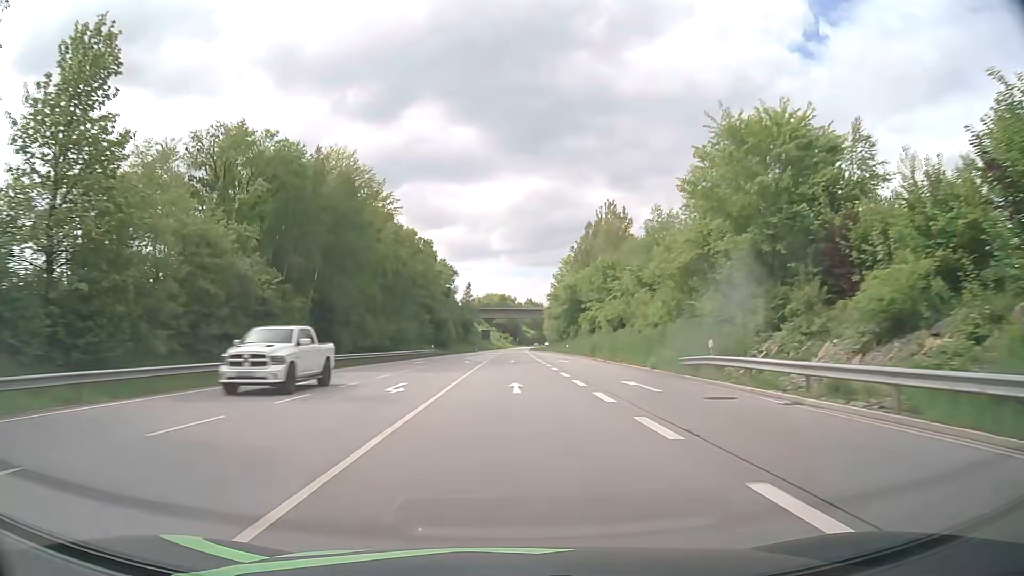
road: primary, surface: asphalt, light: Day
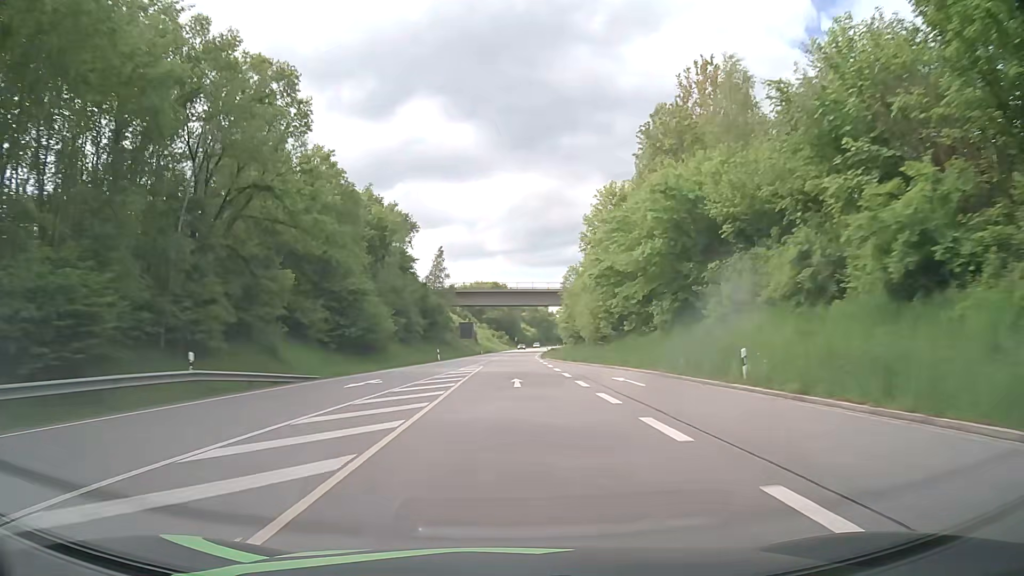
(+0.5, +60.6) m; +1°
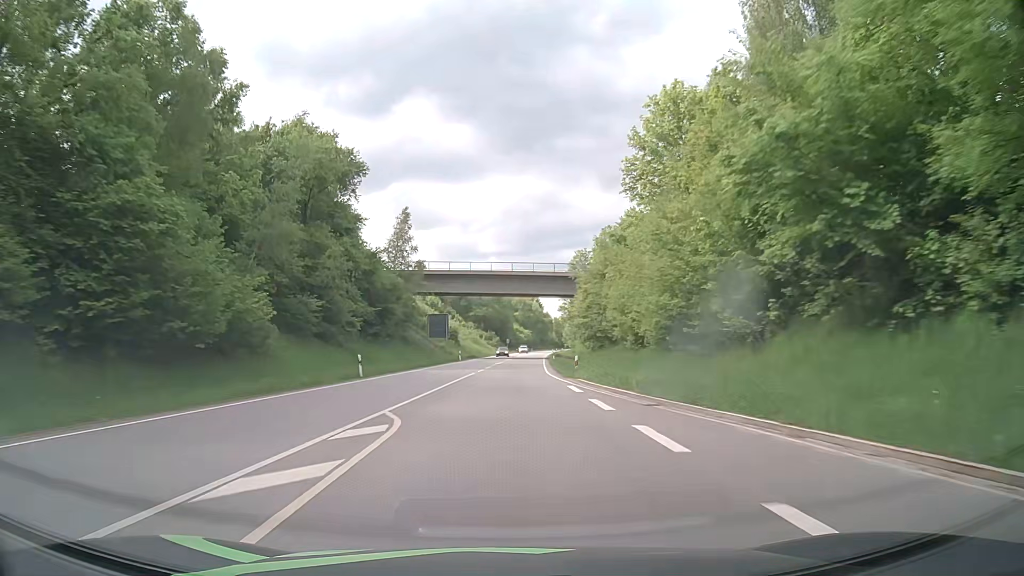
(+0.2, +30.5) m; +1°
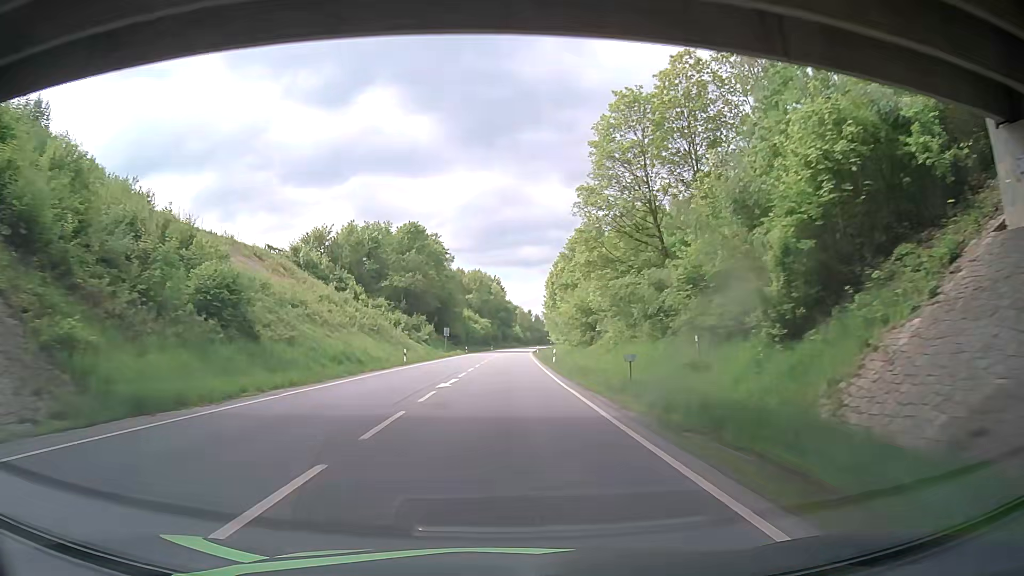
(+2.5, +76.2) m; +4°
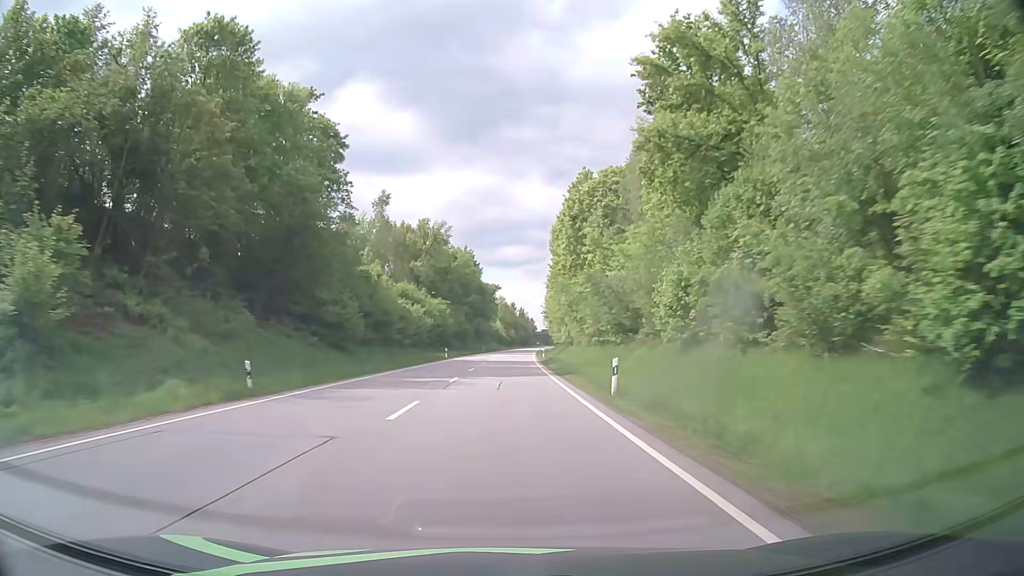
(+1.0, +76.2) m; +2°
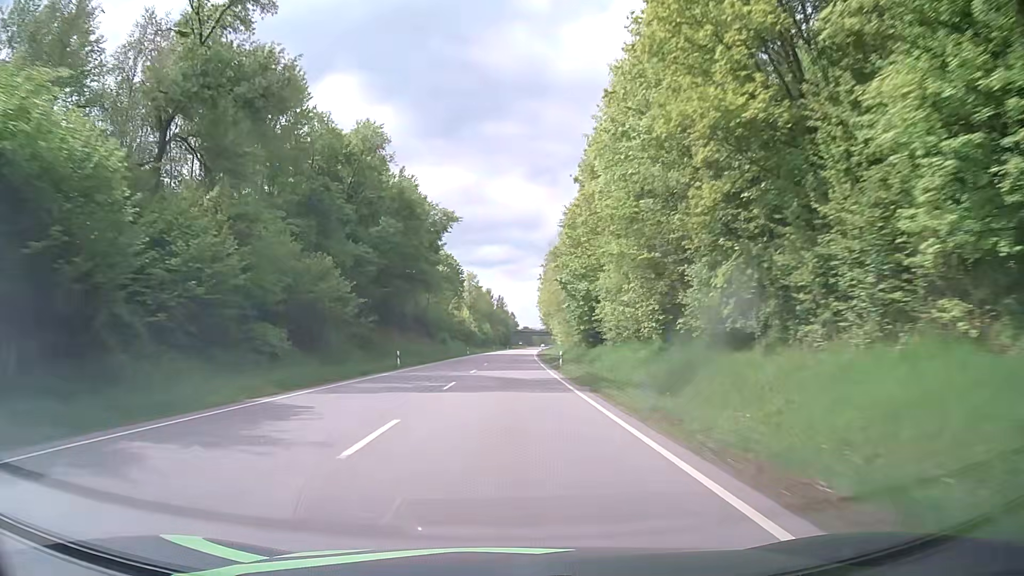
(+1.0, +76.8) m; +2°
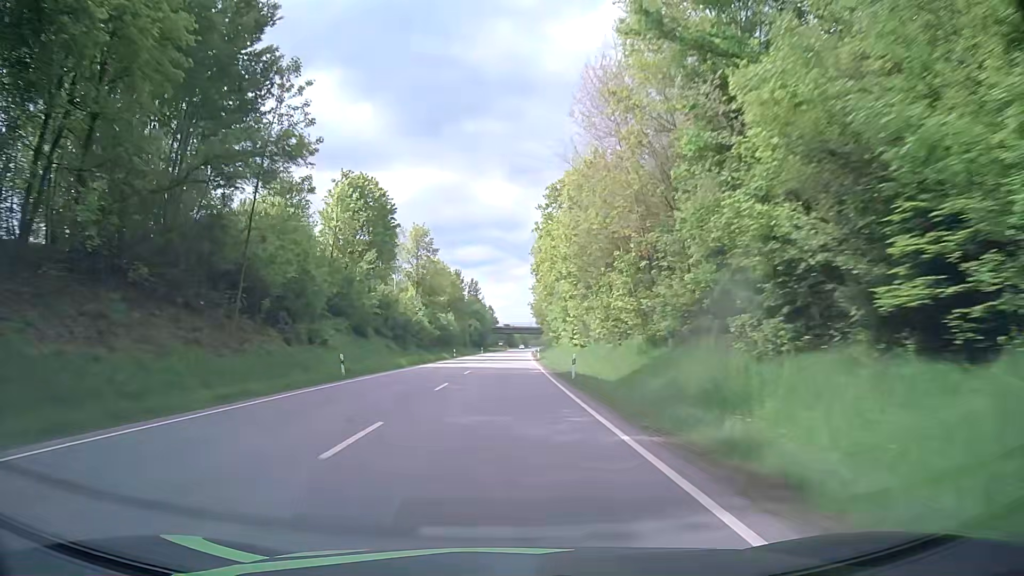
(+0.8, +61.7) m; +2°
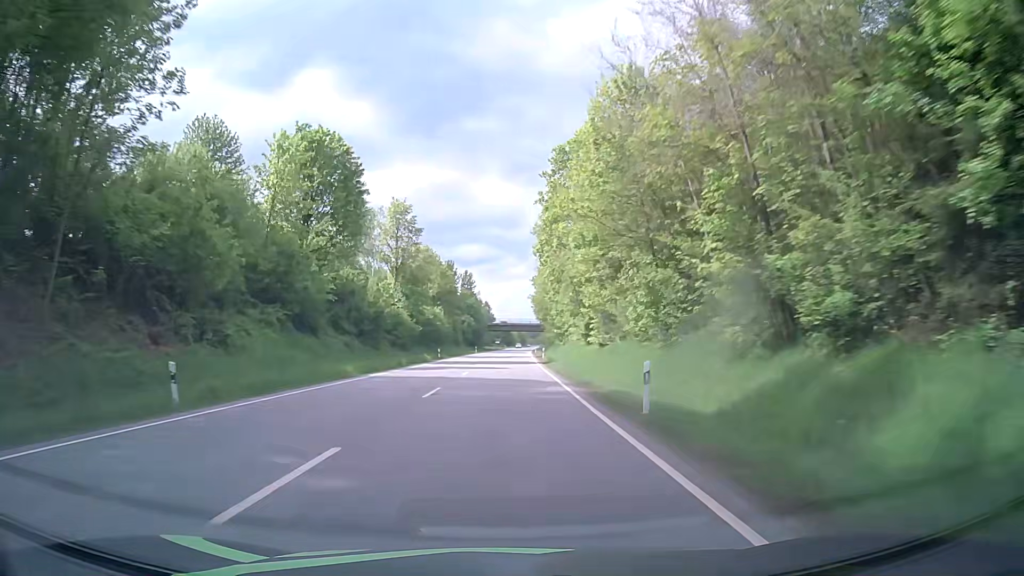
(0.0, +15.5) m; 0°
(0, +10) (0, +20) (0, +30) (0, +40) (0, +50) (0, +60) (+1, +70) (+1, +80) (+1, +90) (+1, +100) m
